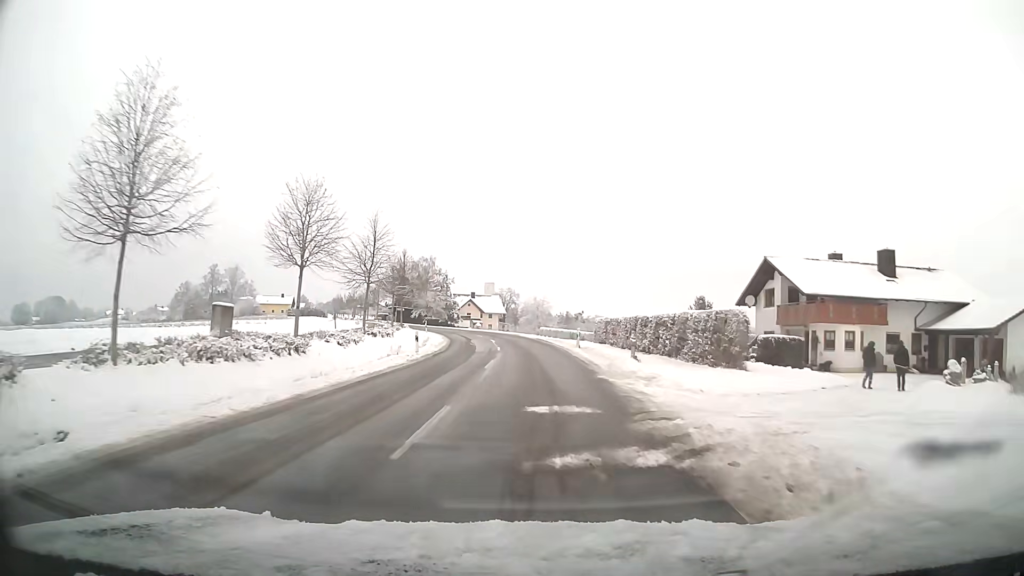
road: tertiary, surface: asphalt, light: Day
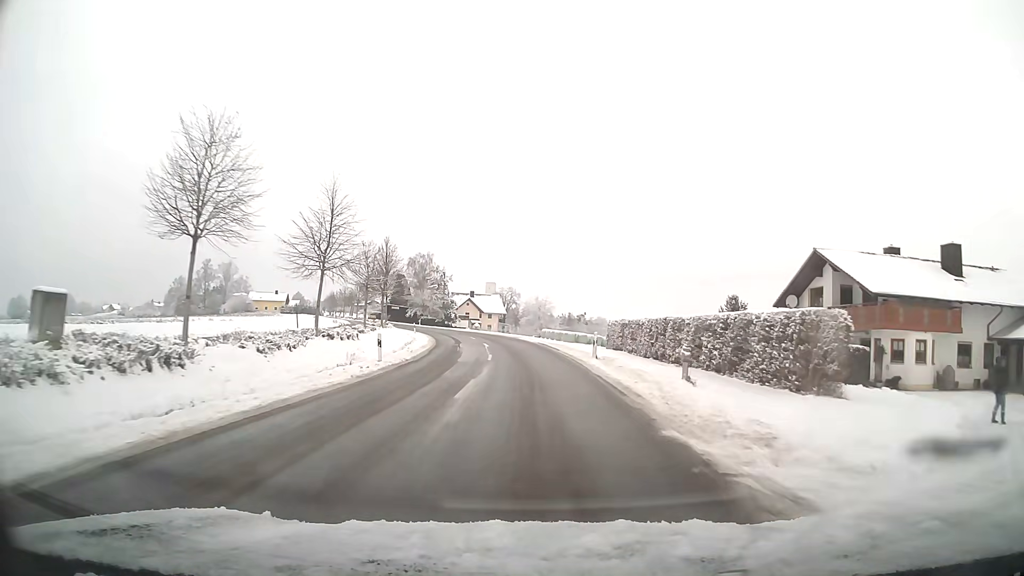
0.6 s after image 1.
(0.0, +7.8) m; 0°
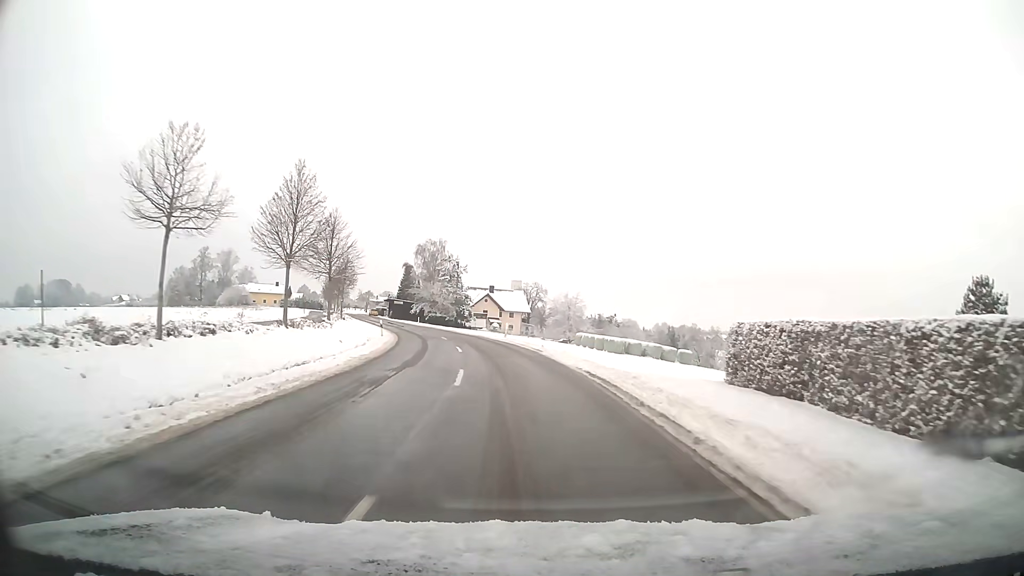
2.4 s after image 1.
(-0.4, +23.3) m; -3°
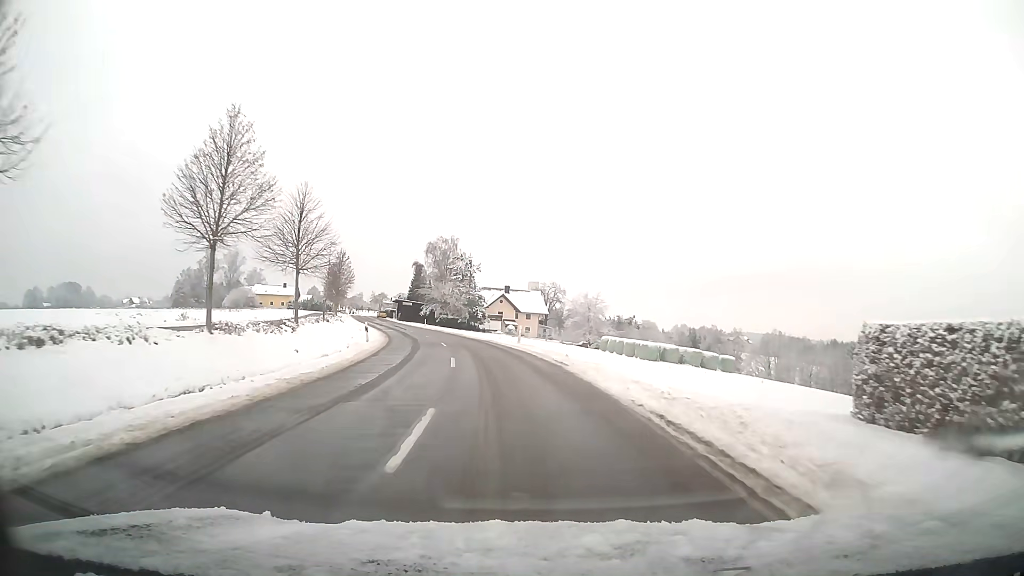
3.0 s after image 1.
(-0.1, +7.8) m; -1°
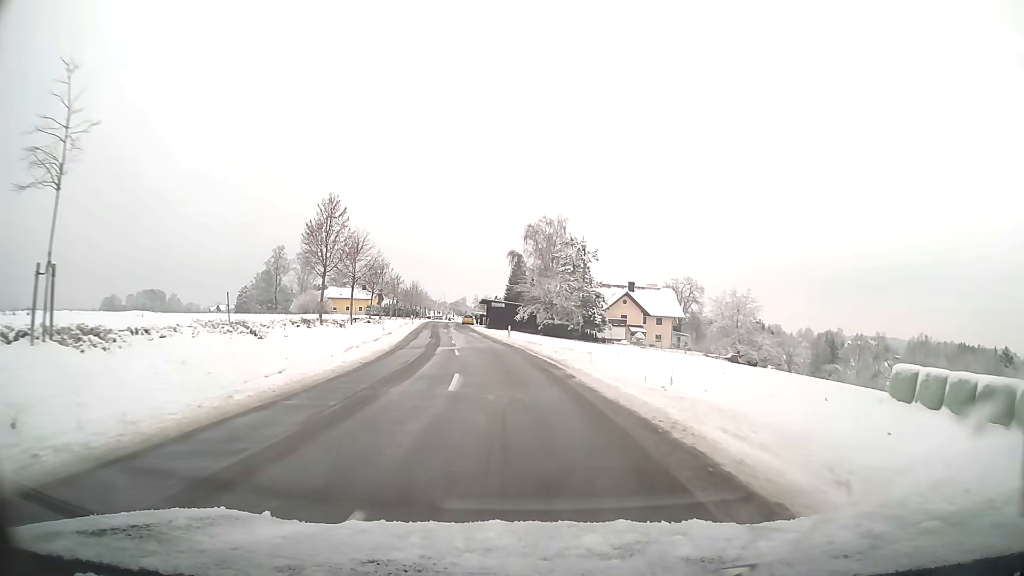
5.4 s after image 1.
(-2.7, +31.3) m; -10°
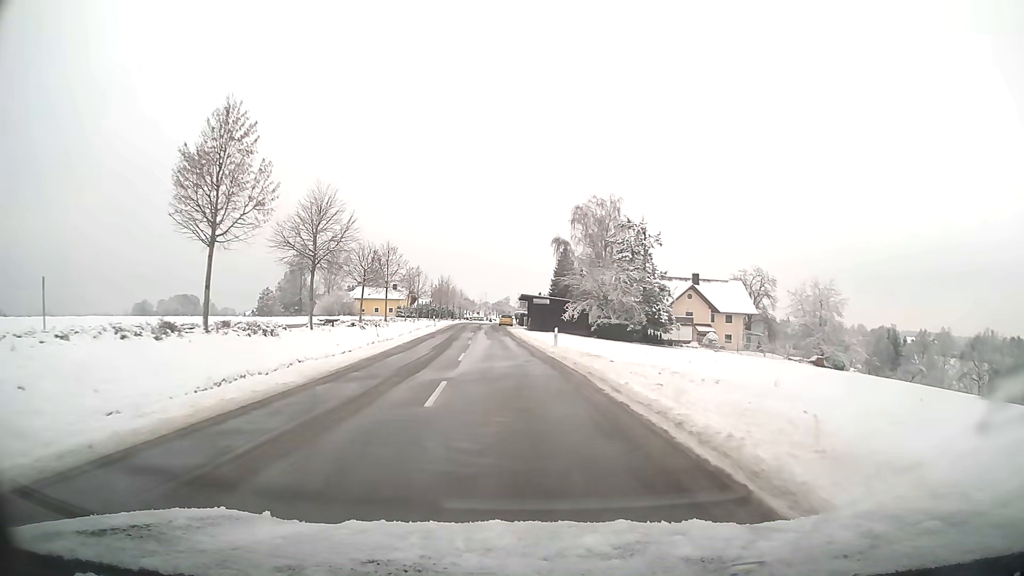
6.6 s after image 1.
(-0.5, +15.7) m; -4°
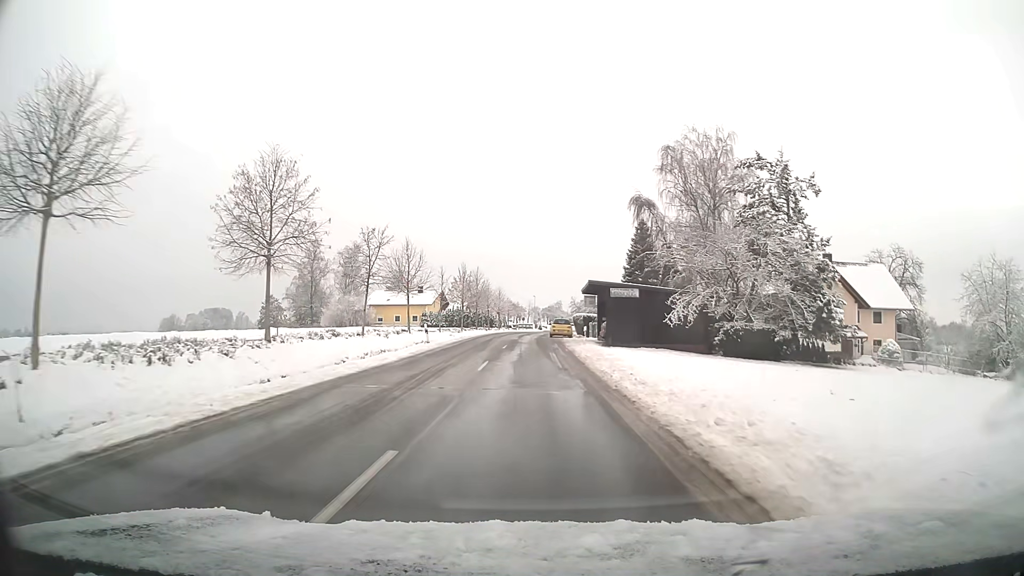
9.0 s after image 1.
(-1.3, +30.6) m; -4°
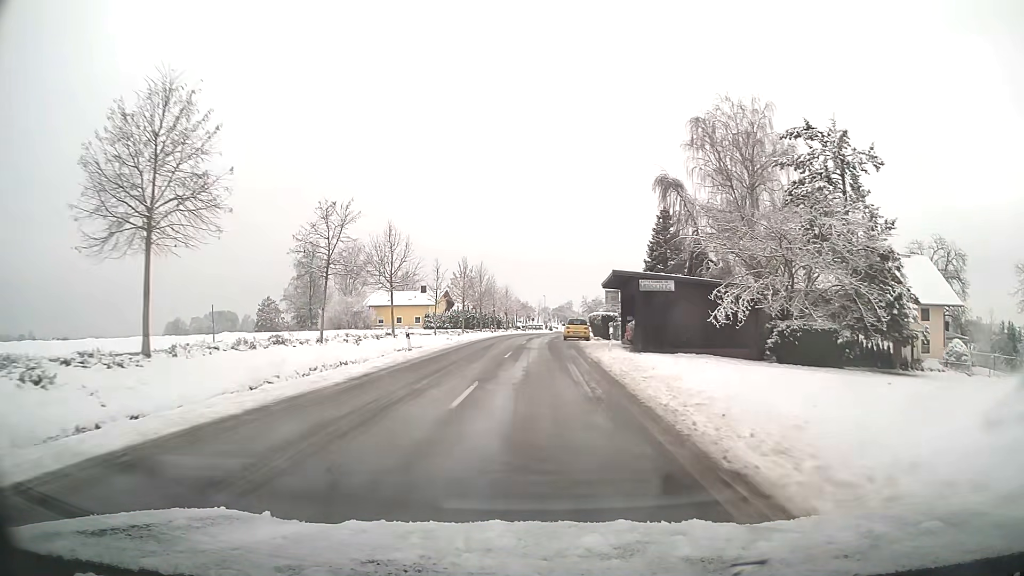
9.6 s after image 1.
(-0.1, +7.5) m; -1°
(0, +10) (0, +20) (0, +30) (0, +40) (0, +50) (+1, +60) (+2, +70) (+4, +80) (+5, +90) (+6, +100) m
